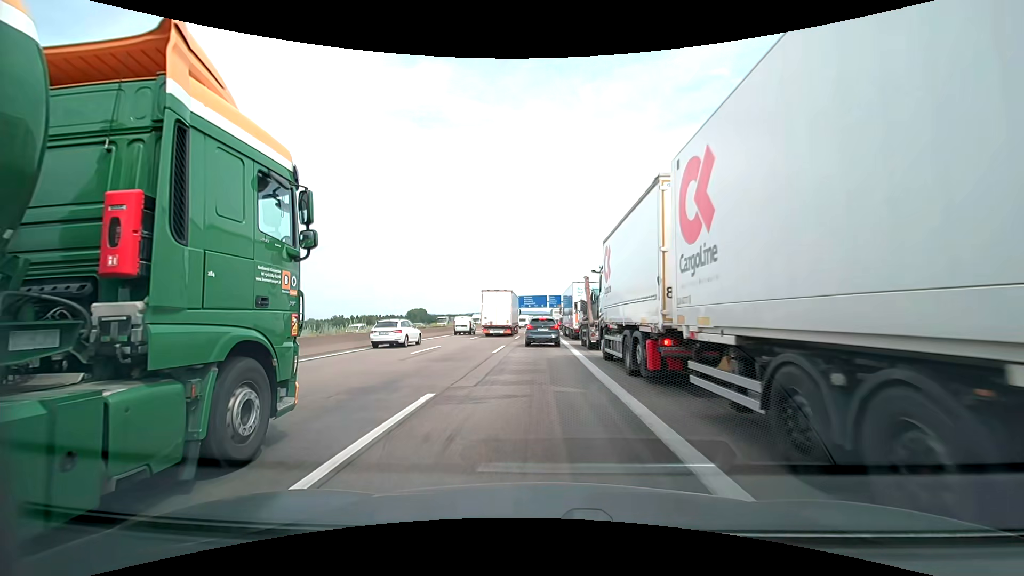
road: motorway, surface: asphalt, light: Day
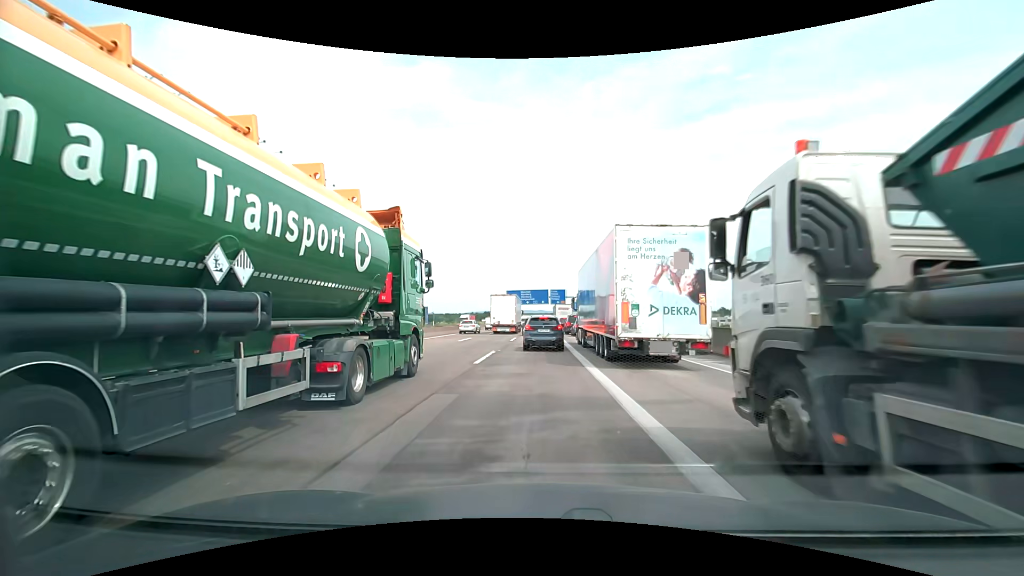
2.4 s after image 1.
(-0.2, +23.5) m; 0°
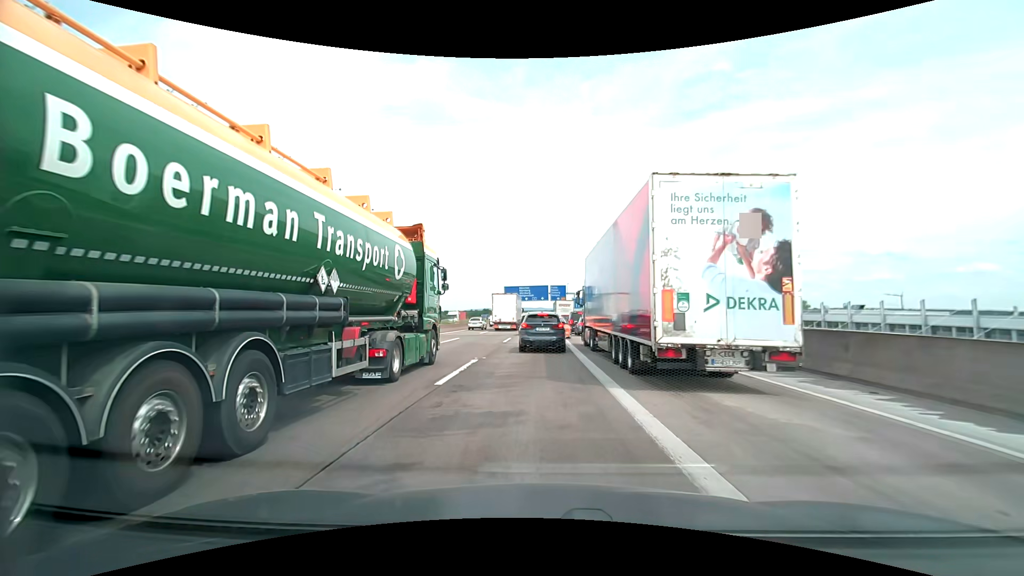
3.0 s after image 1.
(-0.1, +5.6) m; -1°
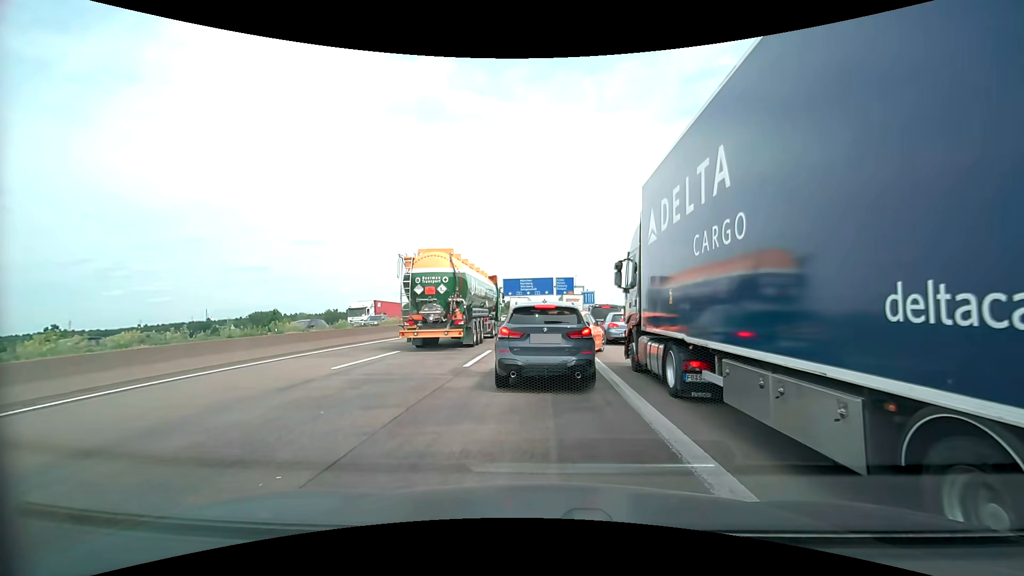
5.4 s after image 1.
(0.0, +14.3) m; +1°
